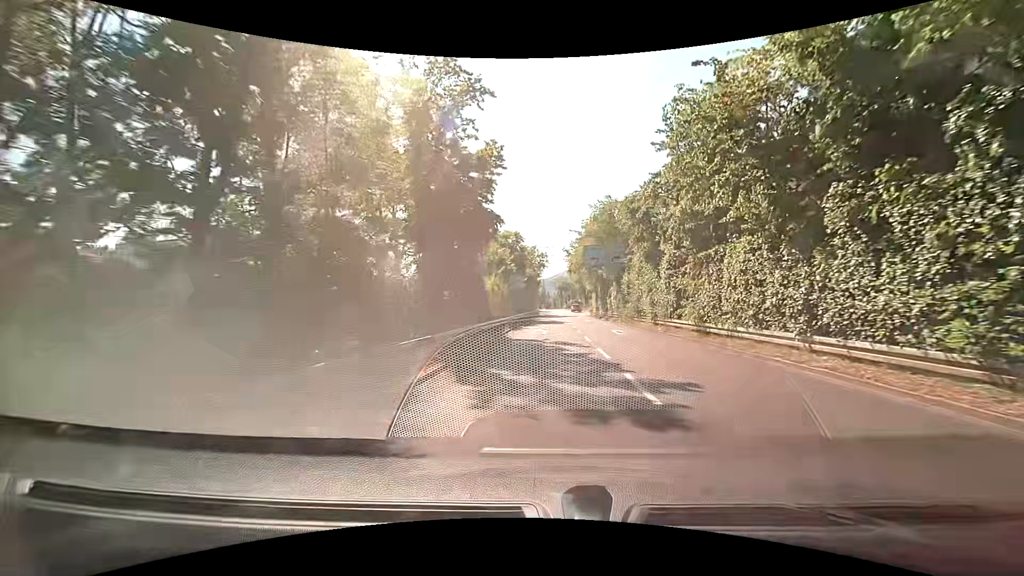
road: trunk_link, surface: asphalt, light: Day
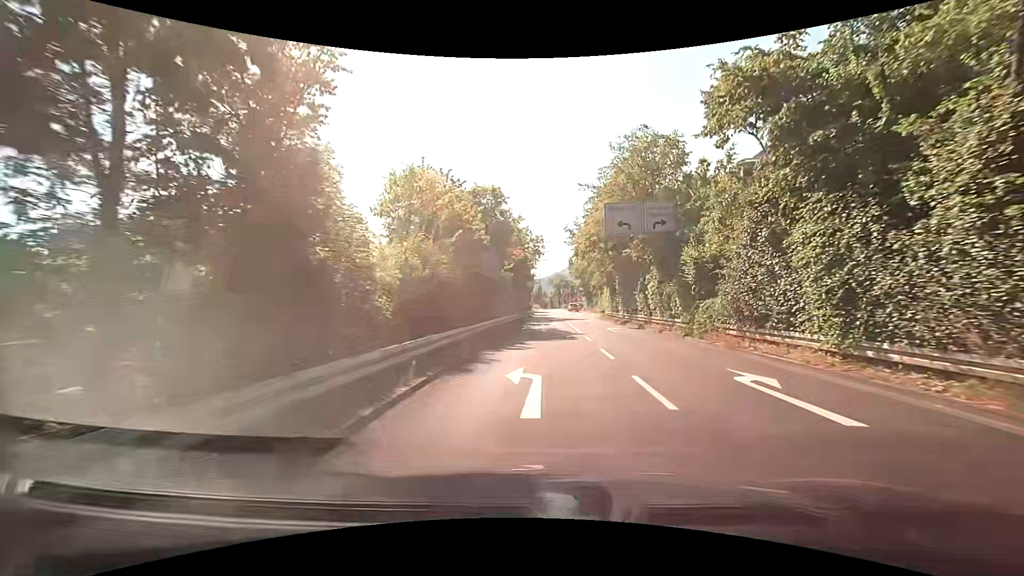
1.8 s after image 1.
(-0.1, +18.4) m; 0°
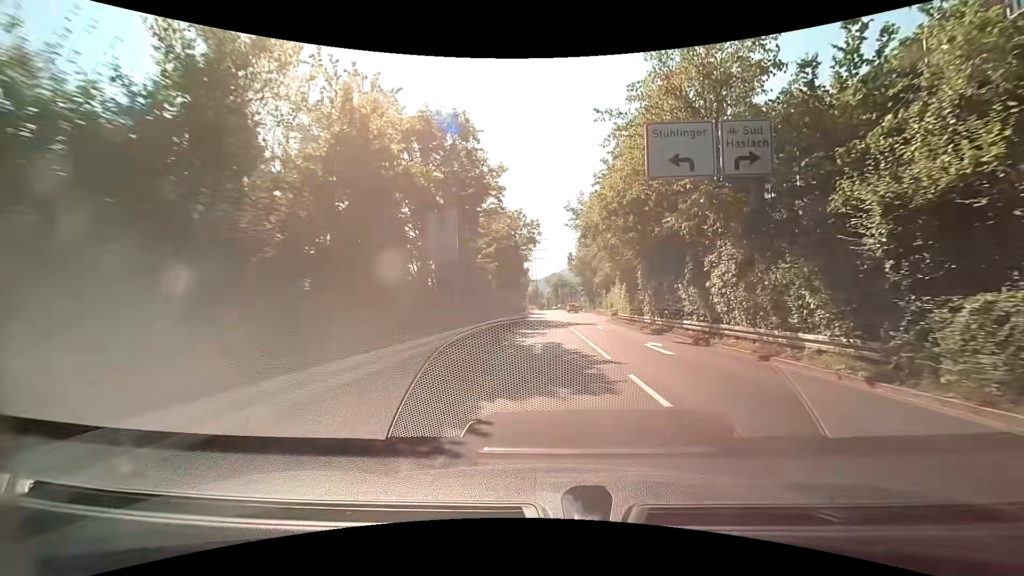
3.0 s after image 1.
(0.0, +11.8) m; +1°
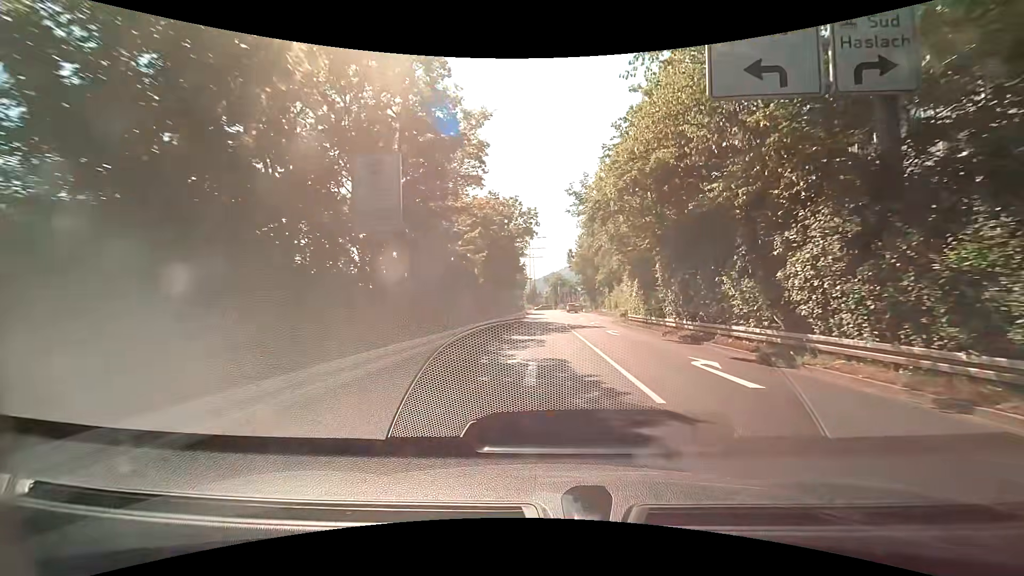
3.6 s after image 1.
(0.0, +5.8) m; -1°
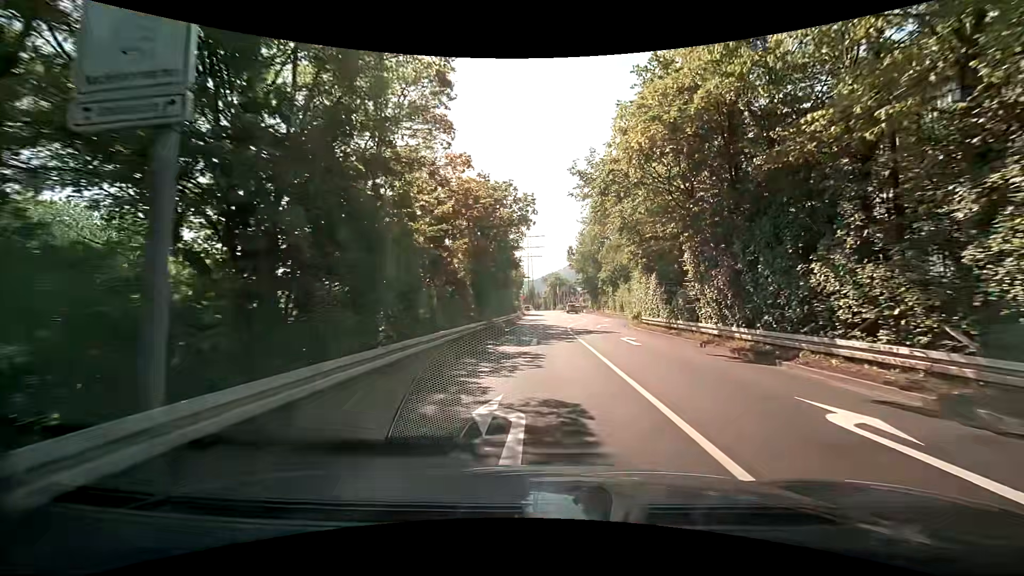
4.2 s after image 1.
(0.0, +5.7) m; 0°
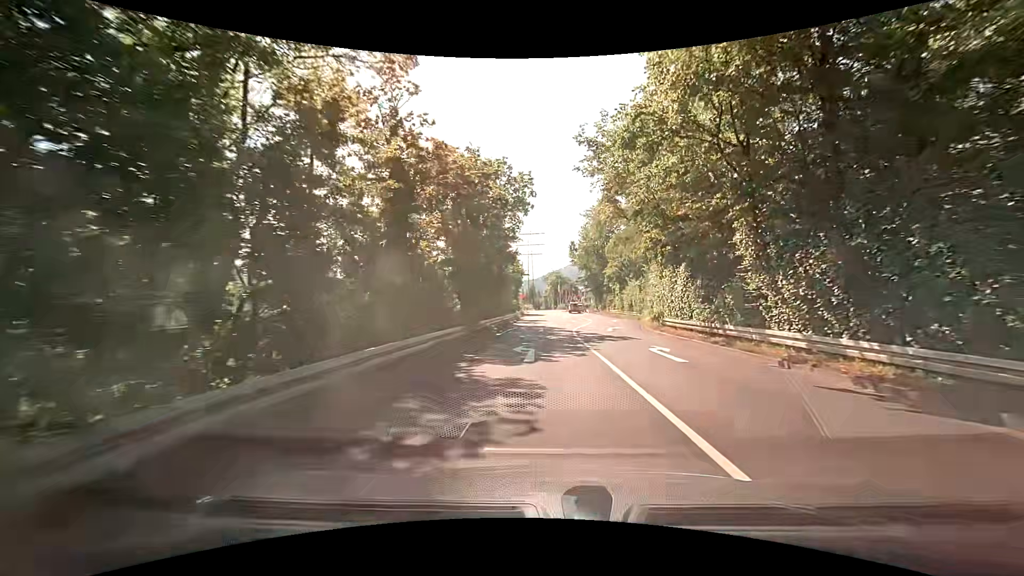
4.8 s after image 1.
(0.0, +5.6) m; +1°
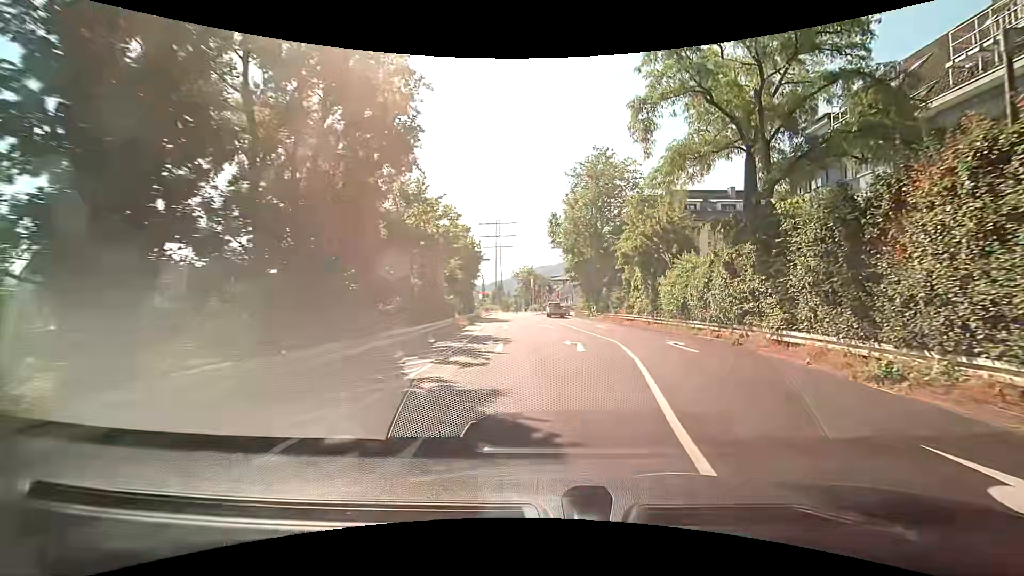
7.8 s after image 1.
(-0.2, +26.9) m; +2°
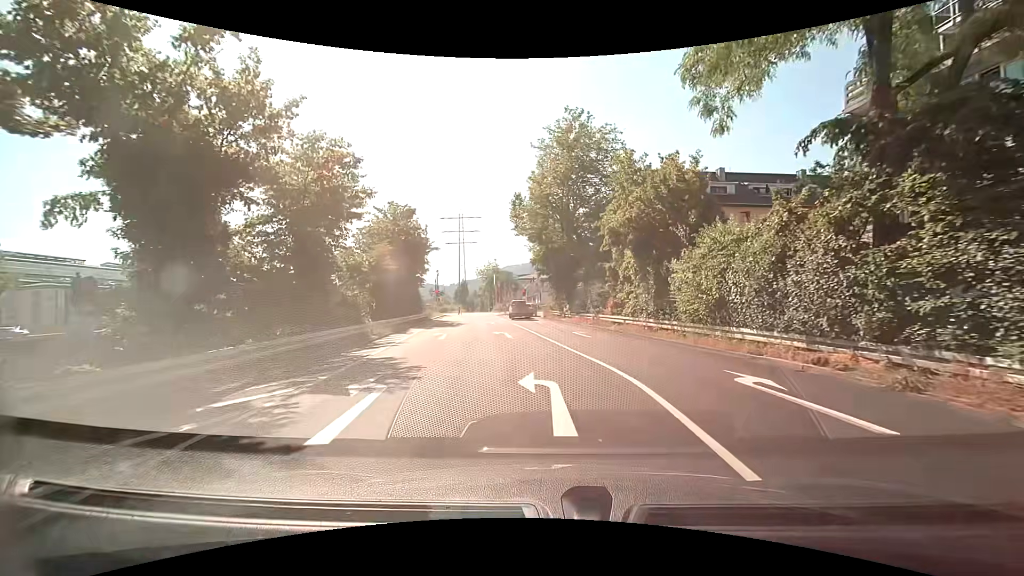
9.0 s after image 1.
(+0.5, +10.1) m; +4°
